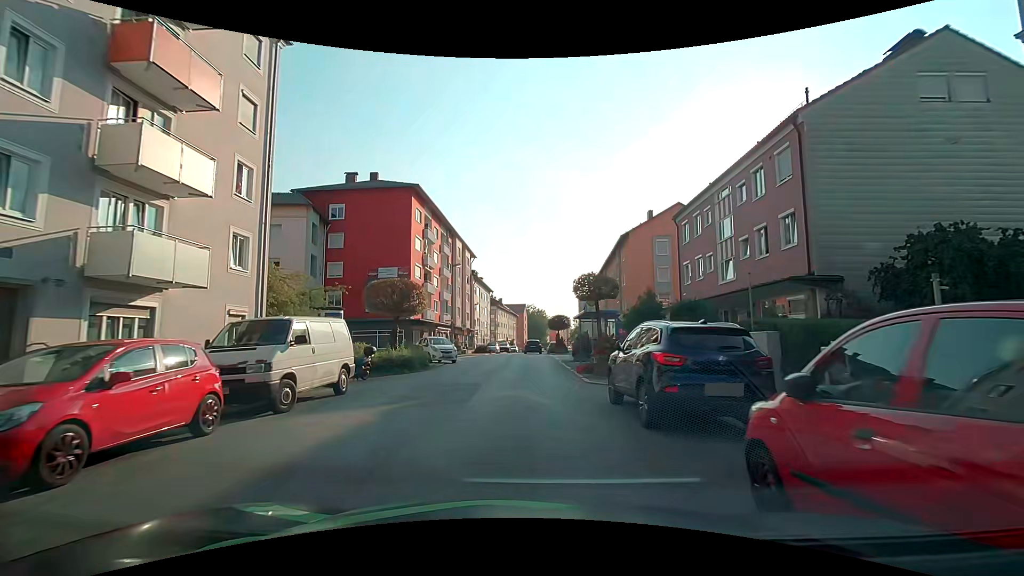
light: Day
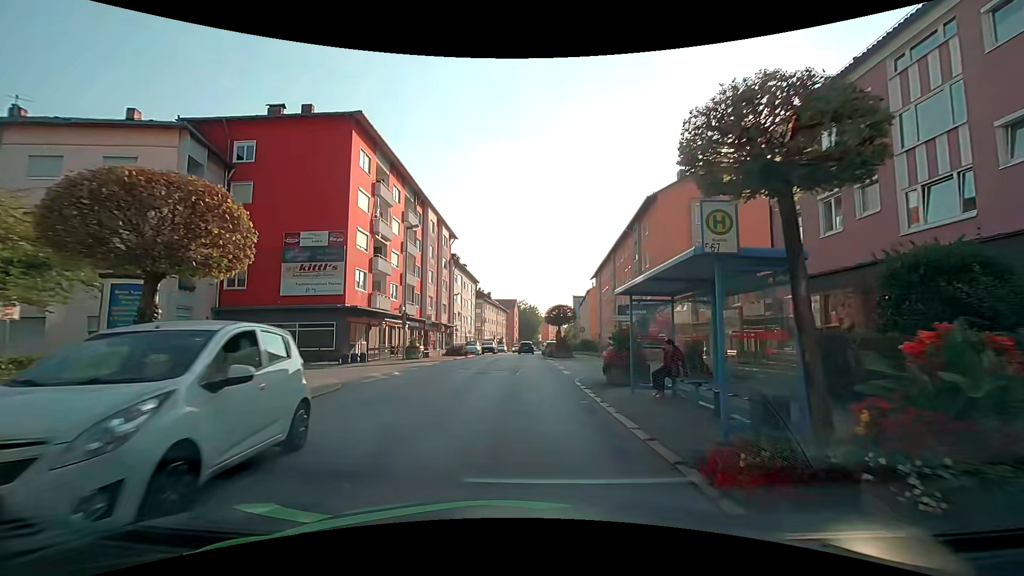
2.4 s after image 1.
(+0.2, +14.0) m; +2°
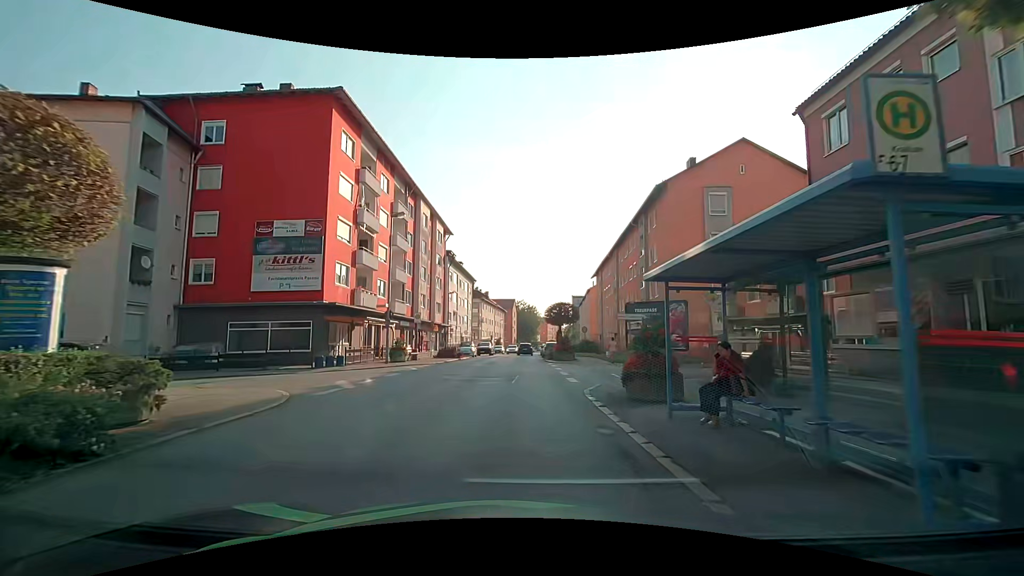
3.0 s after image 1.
(0.0, +3.0) m; -1°
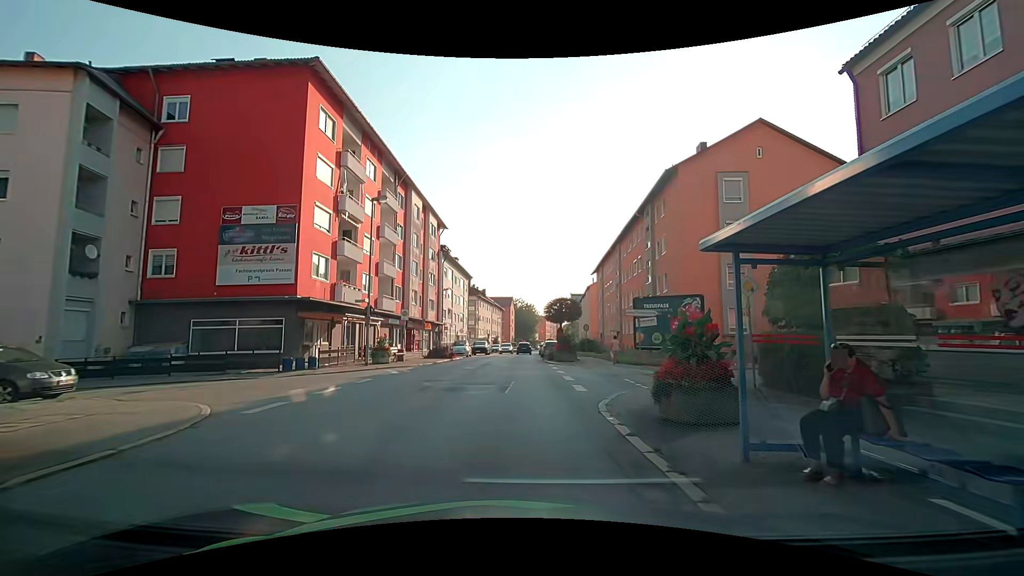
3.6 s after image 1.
(0.0, +2.8) m; +2°
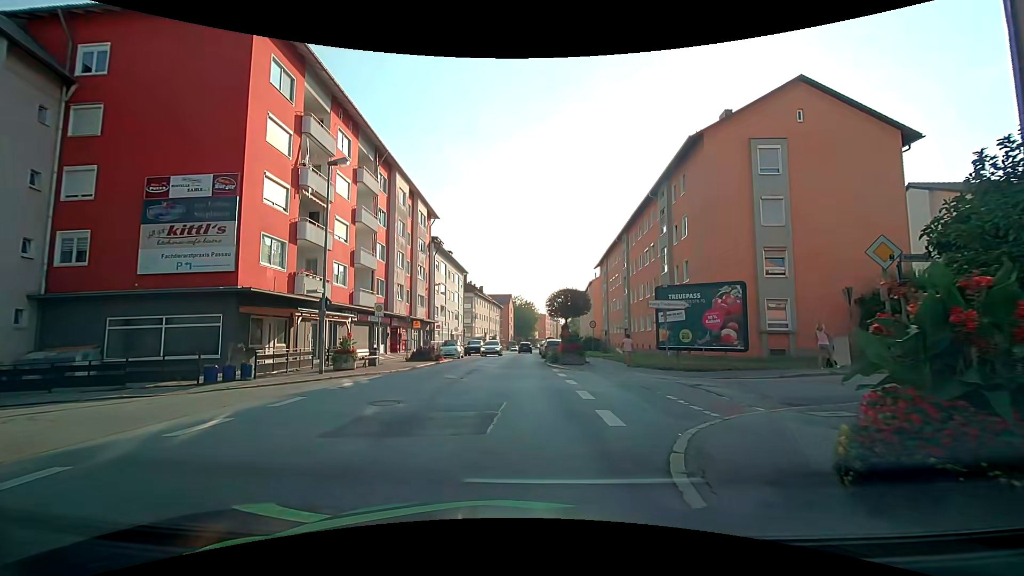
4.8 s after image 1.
(-0.1, +4.8) m; -2°
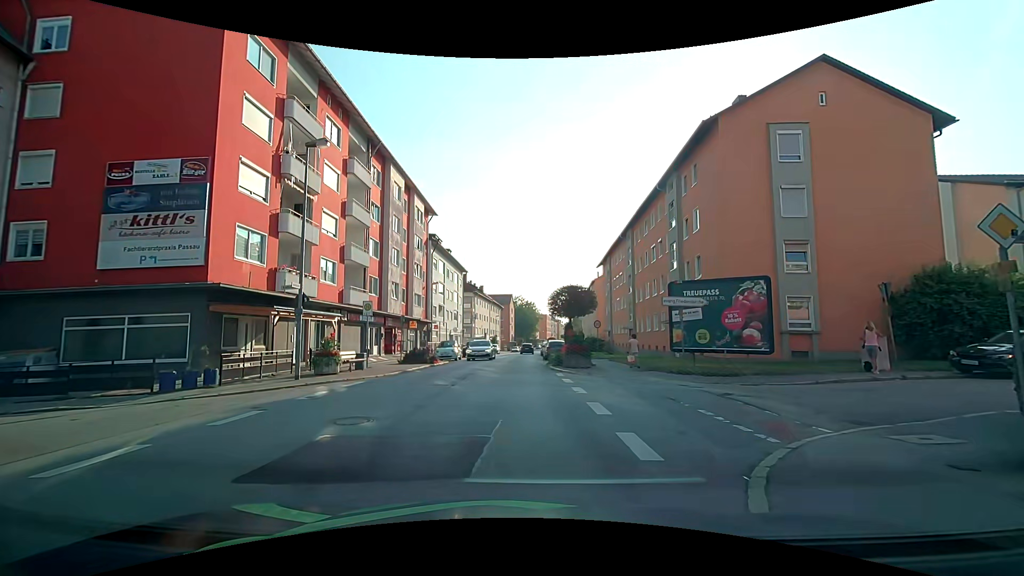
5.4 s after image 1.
(0.0, +1.8) m; 0°
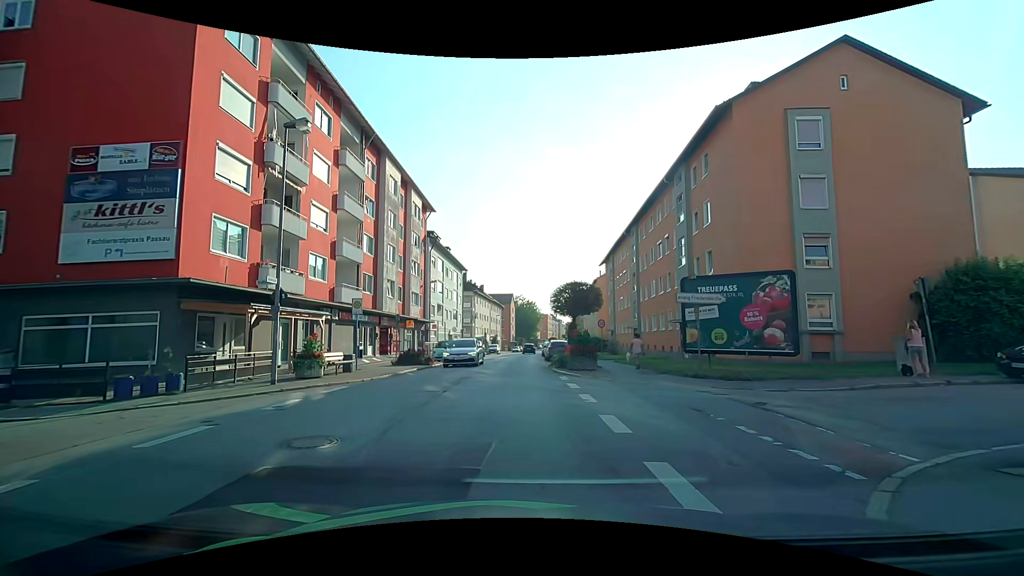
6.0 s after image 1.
(0.0, +1.5) m; +1°
